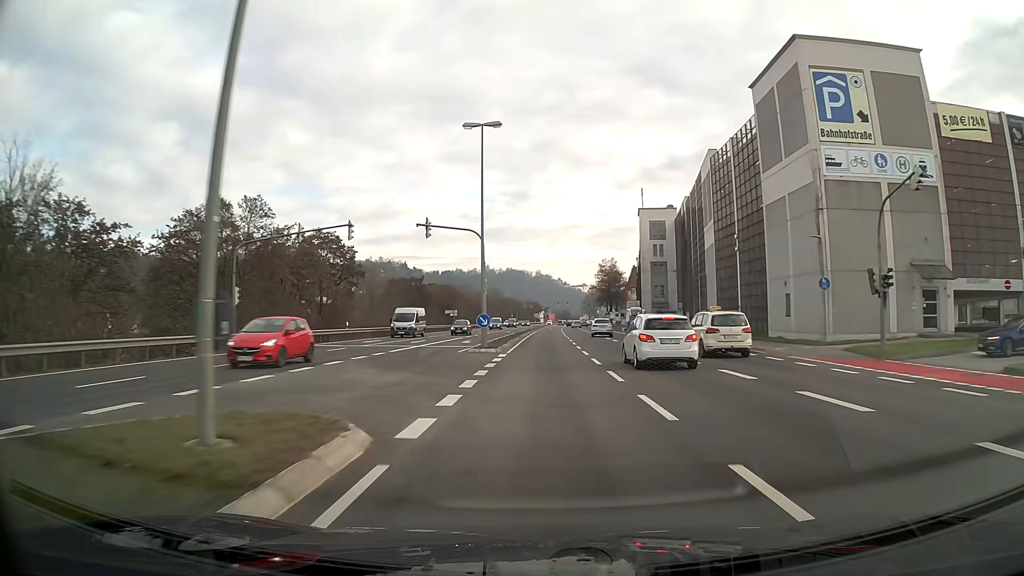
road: primary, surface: asphalt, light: Day
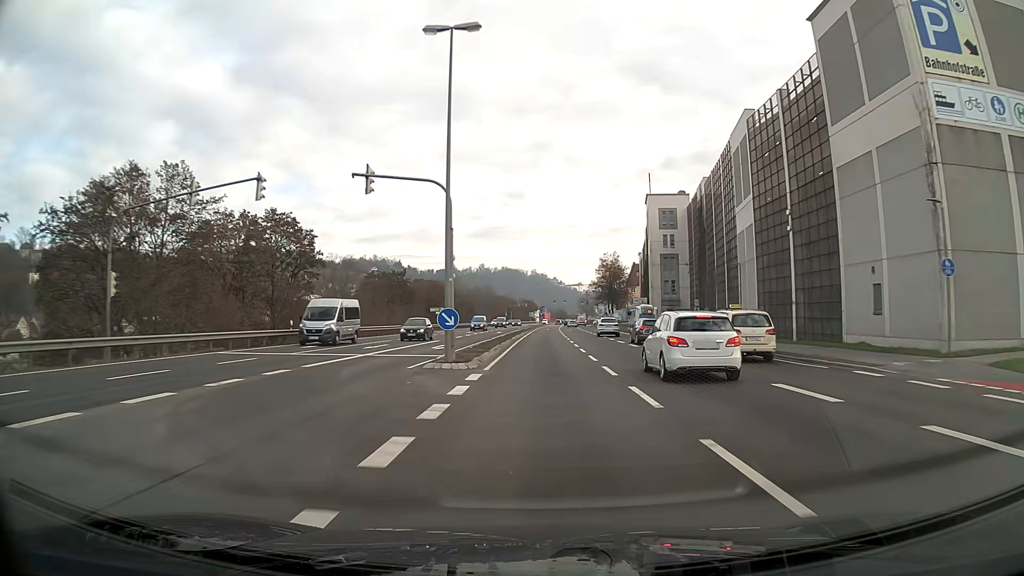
(0.0, +10.7) m; 0°
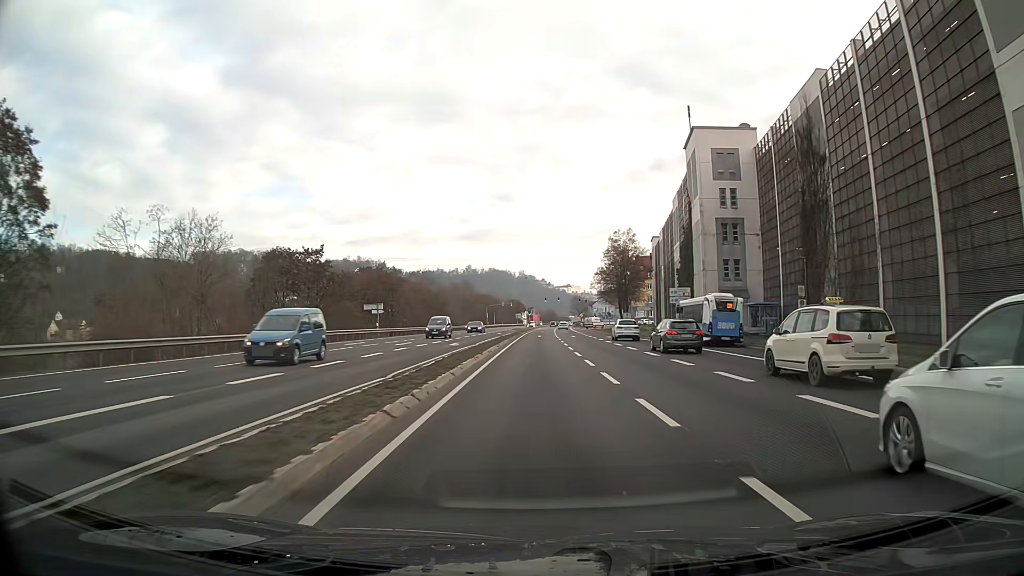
(+0.3, +31.9) m; +1°
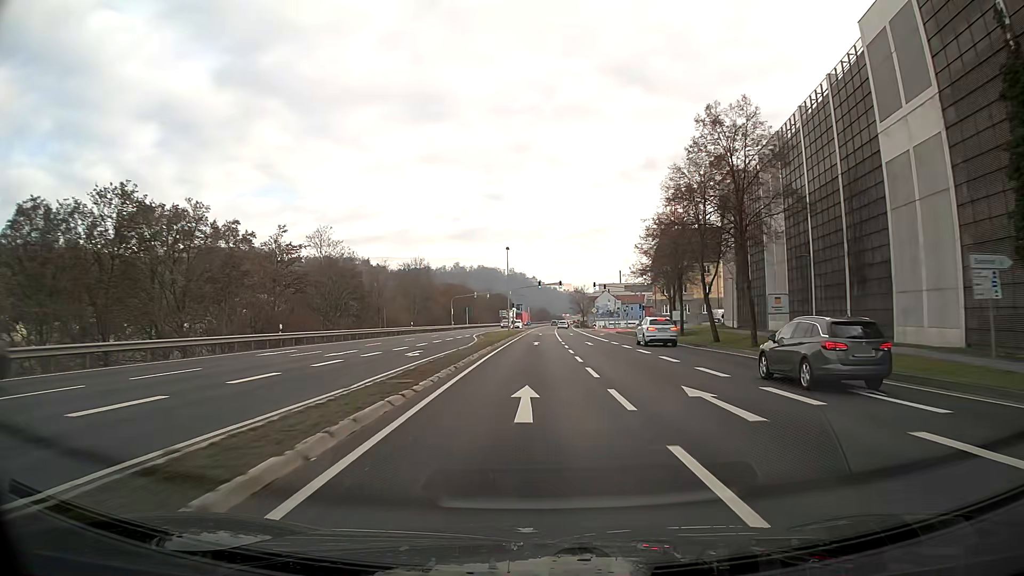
(+0.4, +52.9) m; +1°
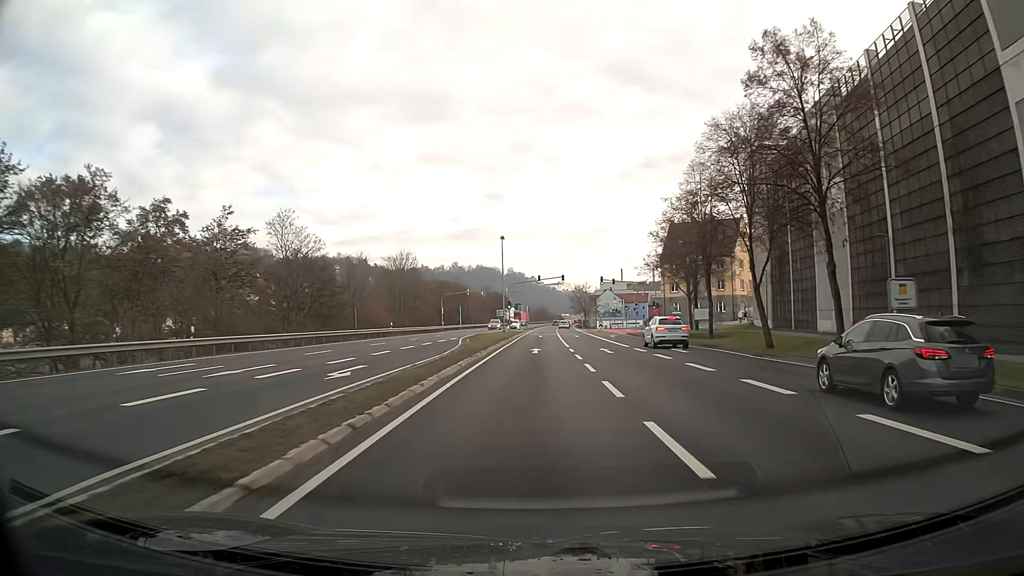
(0.0, +10.3) m; 0°
